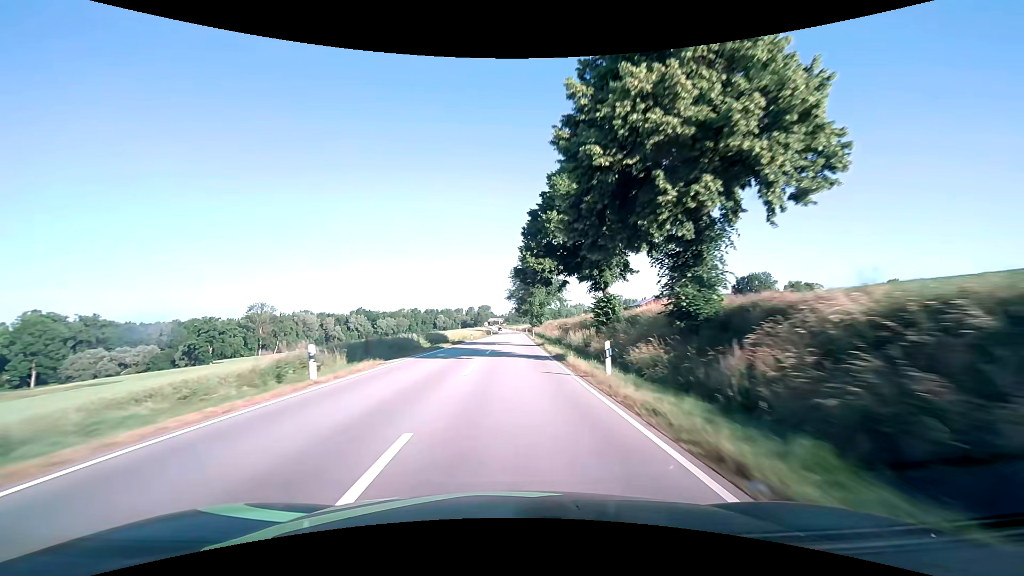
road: secondary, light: Day
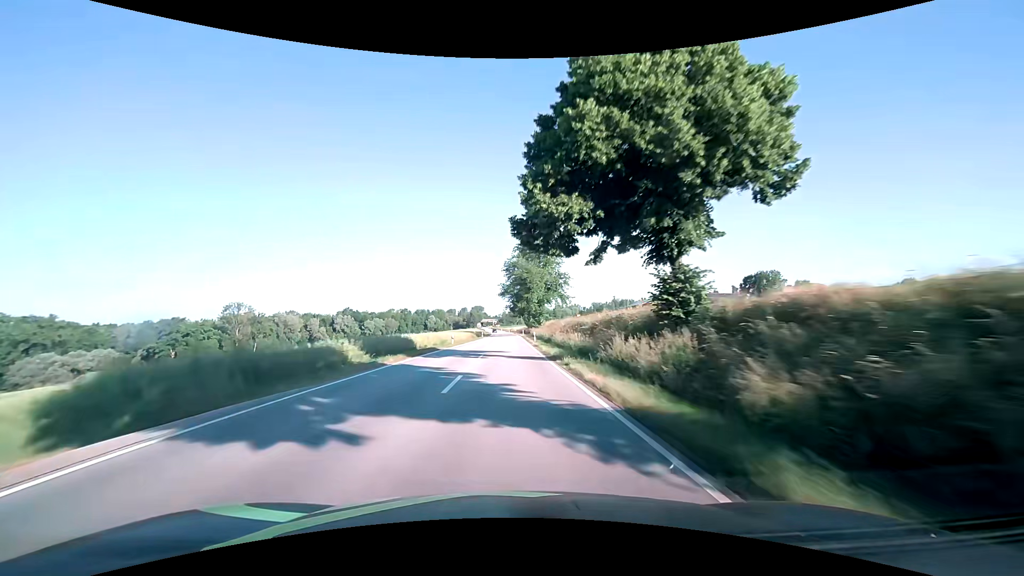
(+0.1, +15.8) m; +1°
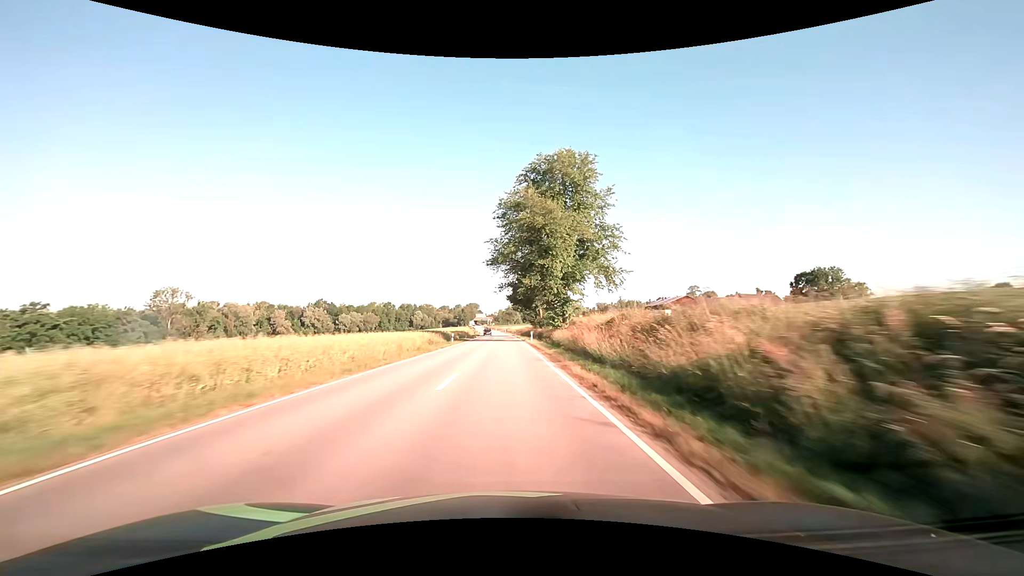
(+0.1, +47.4) m; 0°
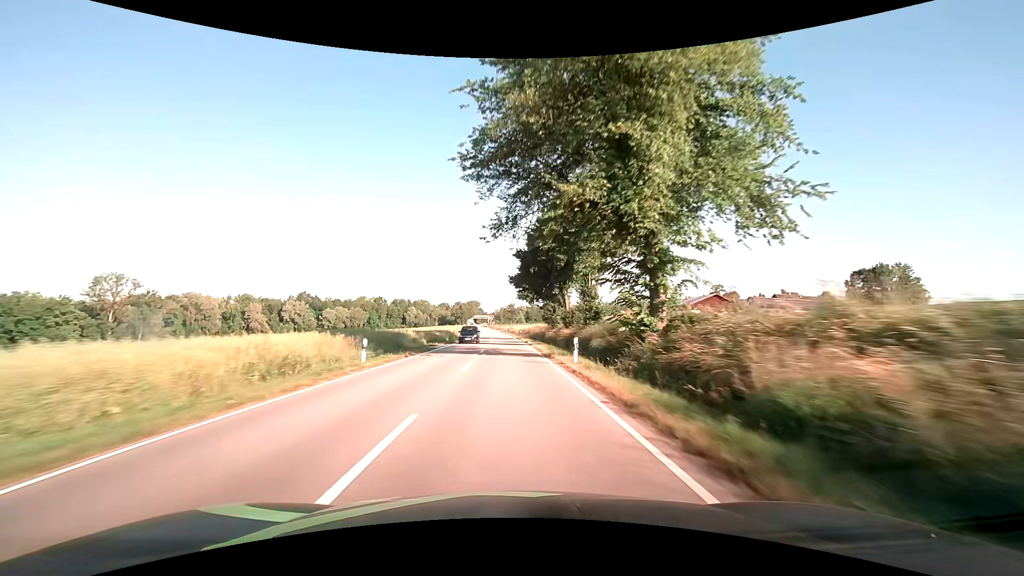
(0.0, +31.6) m; 0°
(0, +10) (0, +20) (0, +30) (0, +40) (0, +50) (0, +60) (-1, +70) (-1, +80) (-1, +90) (-2, +100) m
